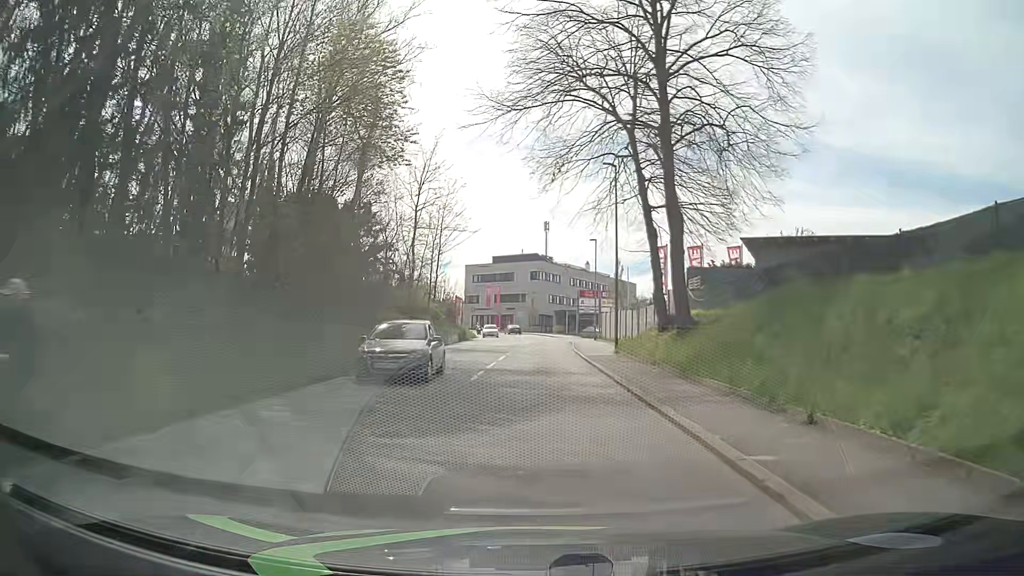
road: tertiary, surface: asphalt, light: Day
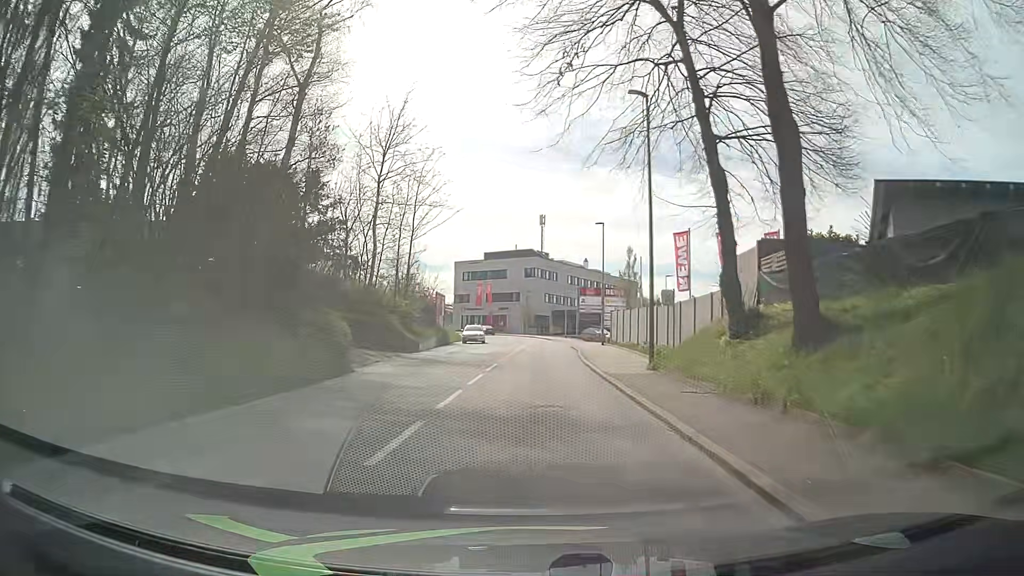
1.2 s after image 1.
(-0.1, +9.6) m; 0°
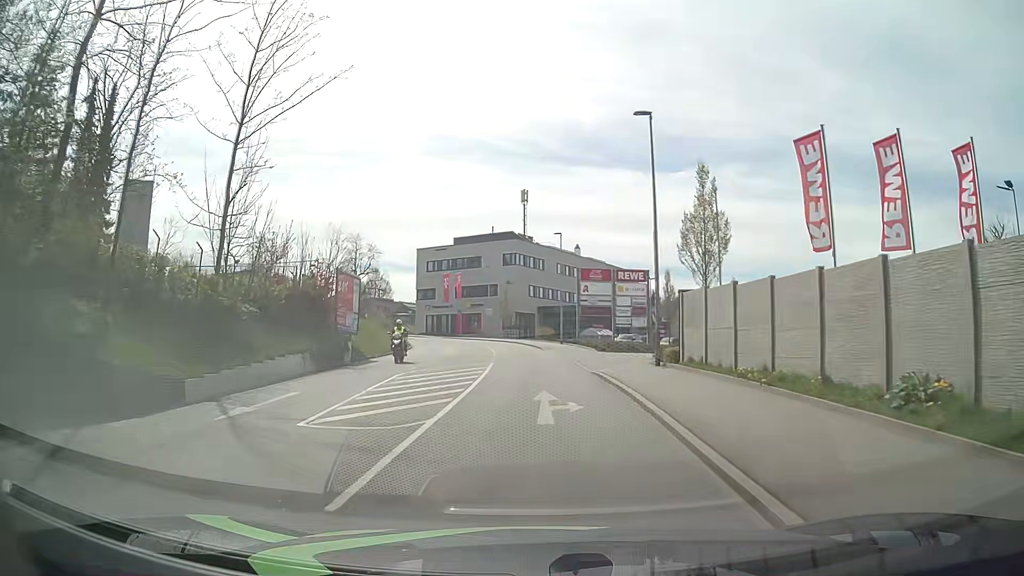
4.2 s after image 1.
(+0.1, +23.9) m; +2°
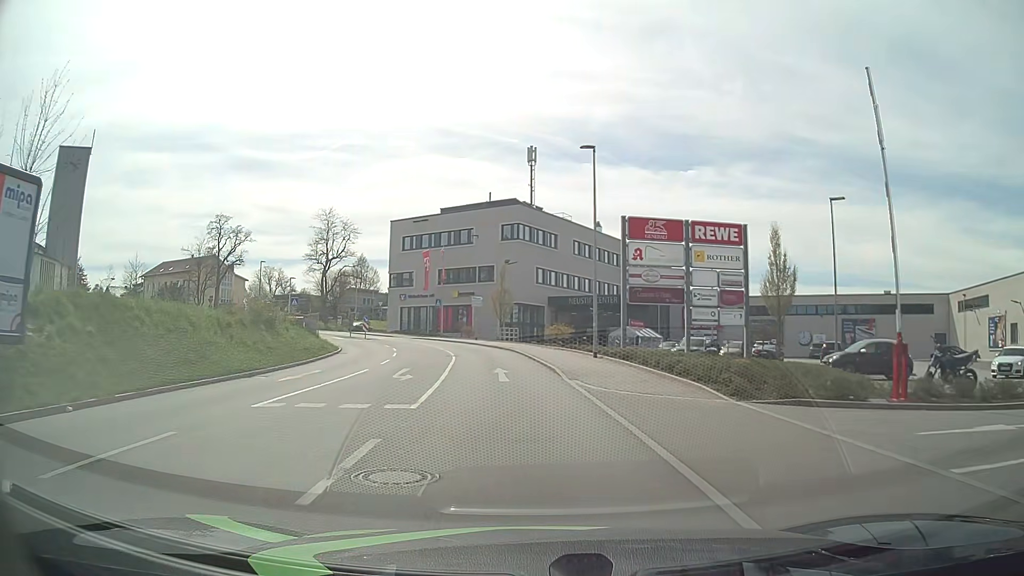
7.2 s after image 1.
(-0.2, +24.0) m; -2°
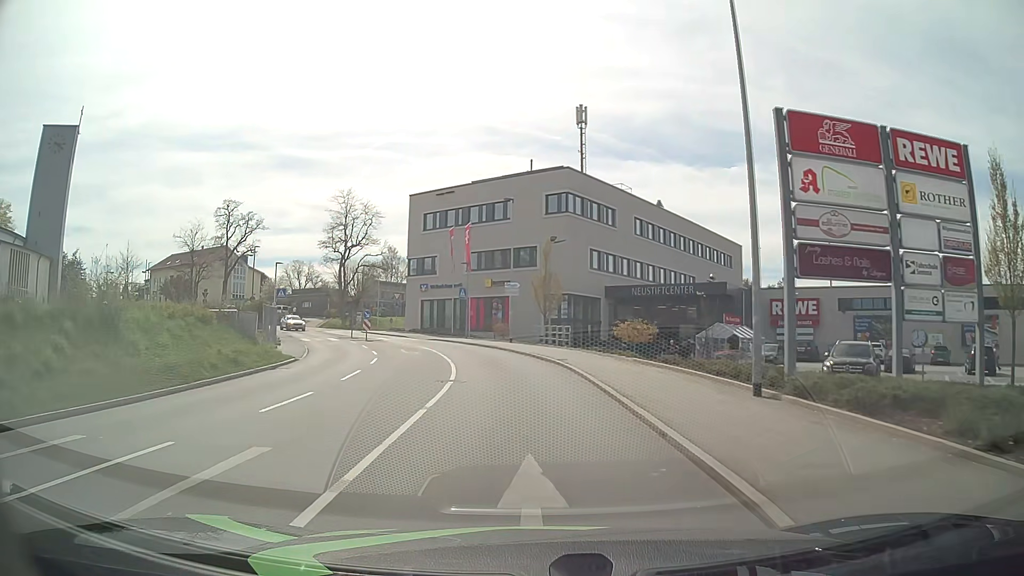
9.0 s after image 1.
(-0.4, +14.5) m; -3°
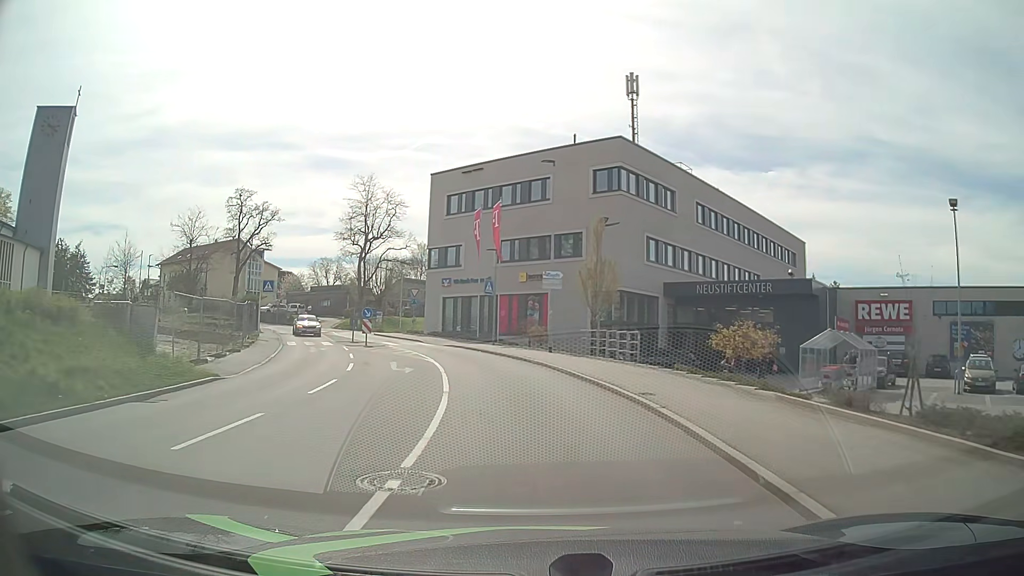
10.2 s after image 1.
(-0.3, +9.7) m; -3°
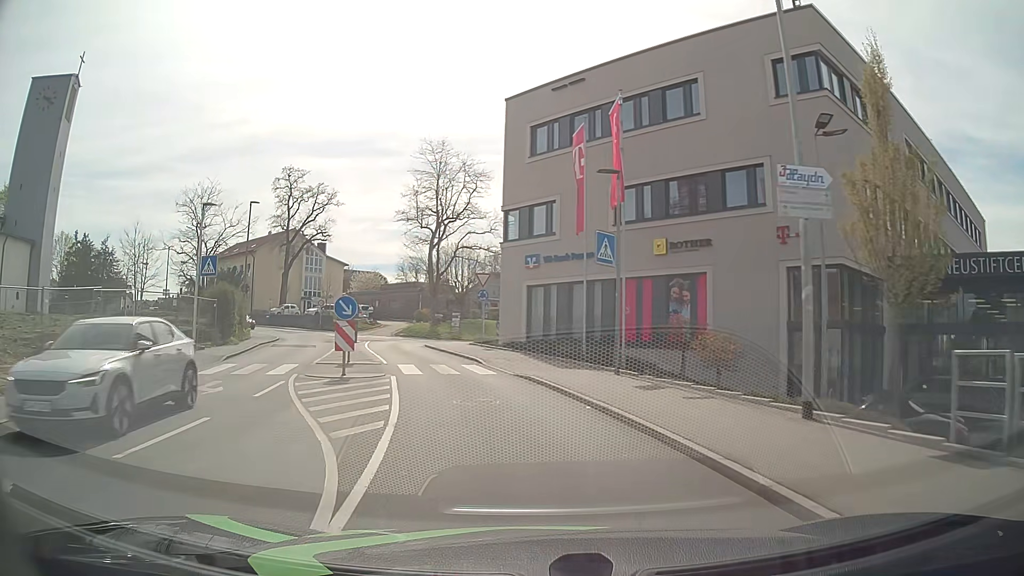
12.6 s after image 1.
(-1.2, +19.3) m; -9°
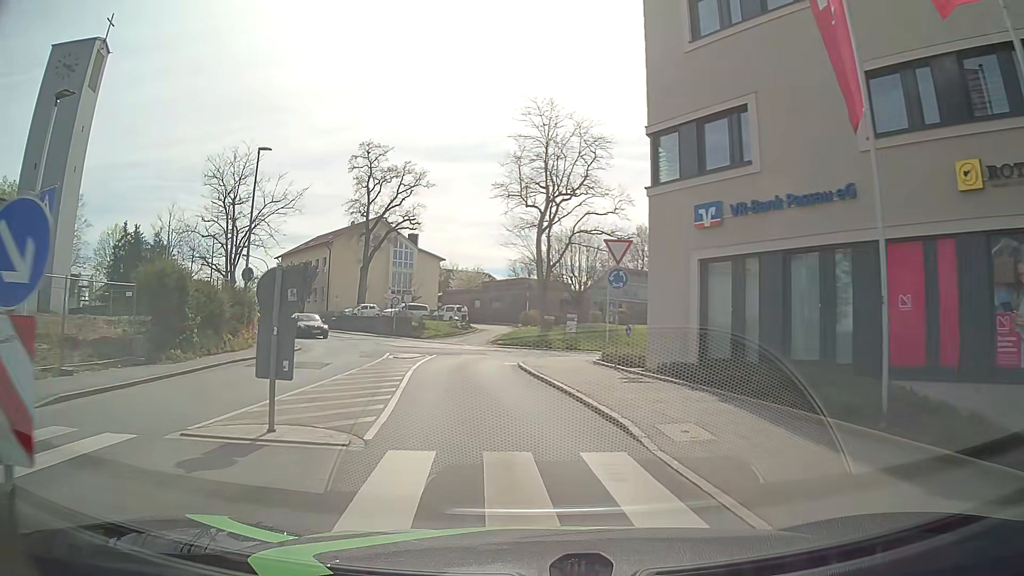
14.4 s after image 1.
(-1.3, +14.3) m; -11°
